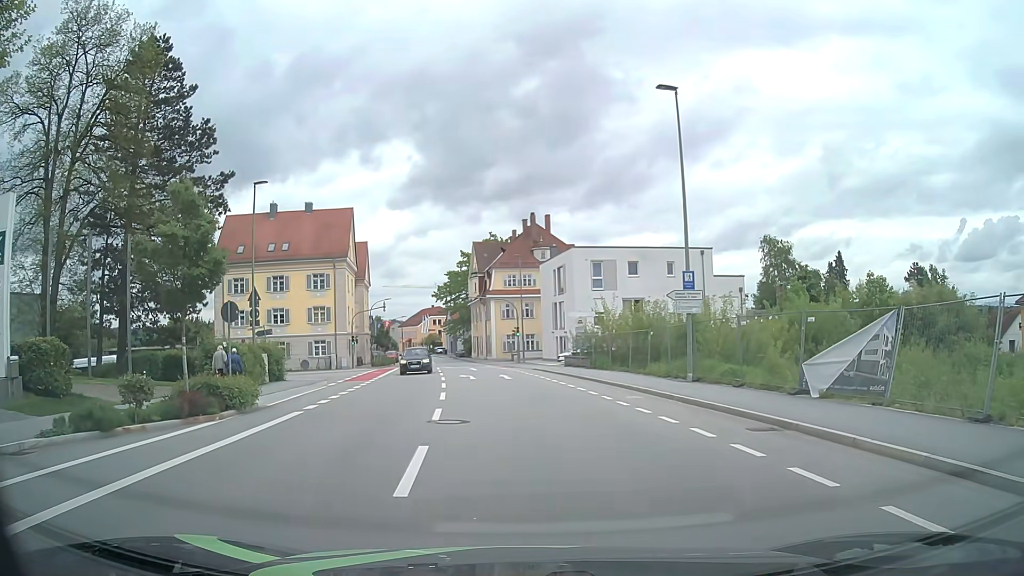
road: tertiary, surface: asphalt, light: Day
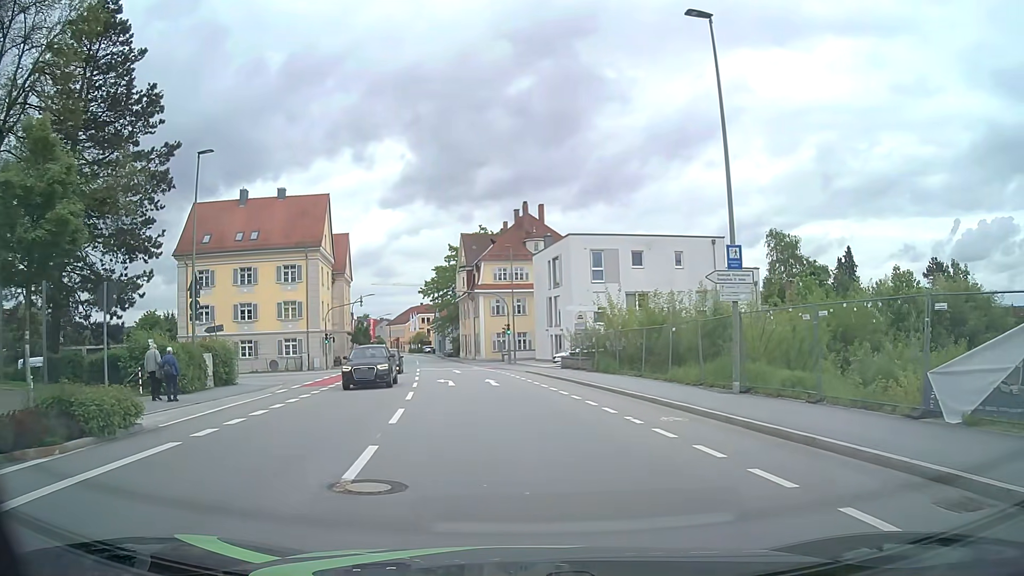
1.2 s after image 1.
(0.0, +6.1) m; +1°
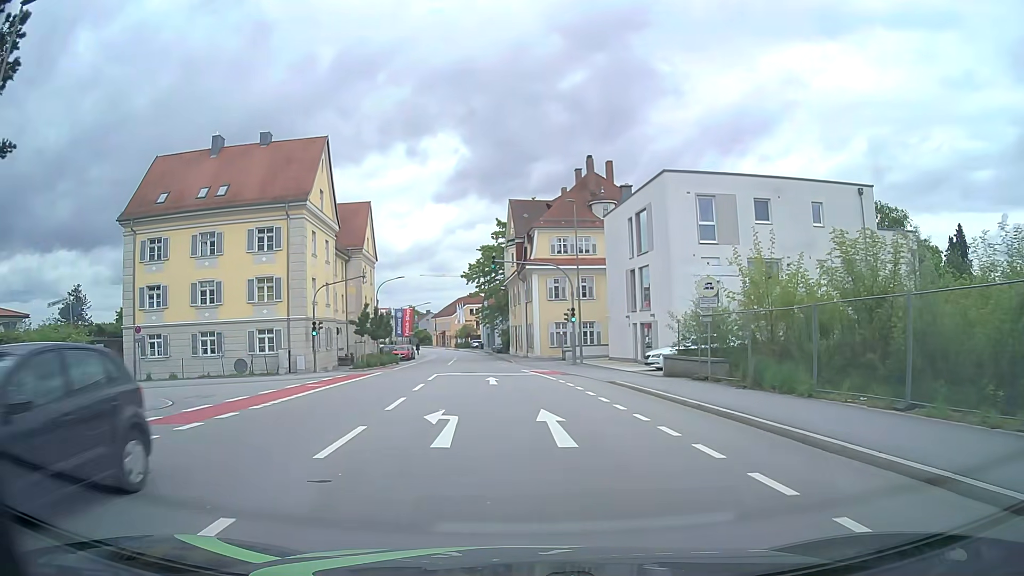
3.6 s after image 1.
(-0.9, +16.7) m; -6°
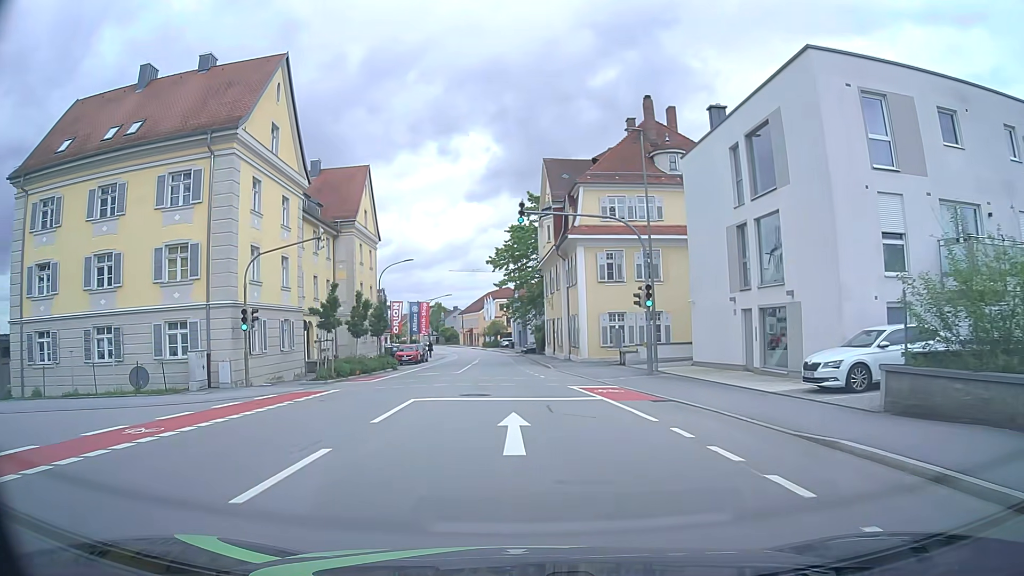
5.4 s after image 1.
(-0.3, +14.5) m; -2°
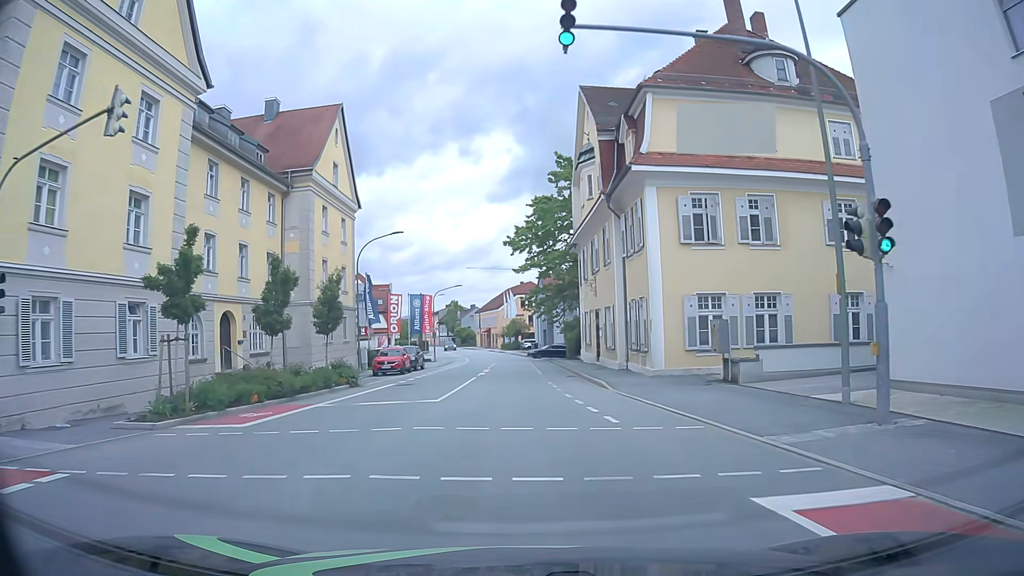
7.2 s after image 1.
(-0.4, +15.5) m; -2°
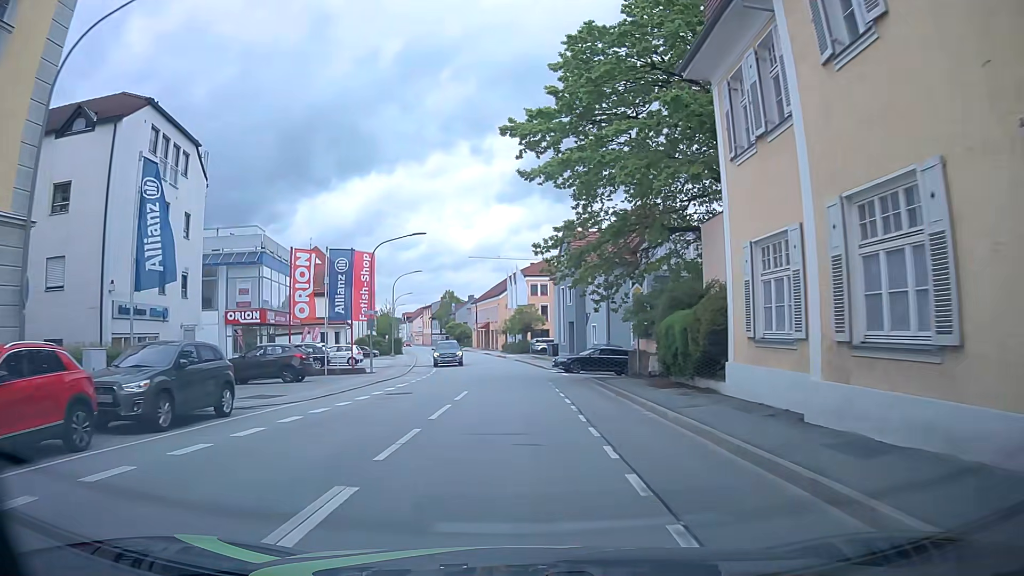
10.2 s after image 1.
(-0.2, +32.4) m; -1°
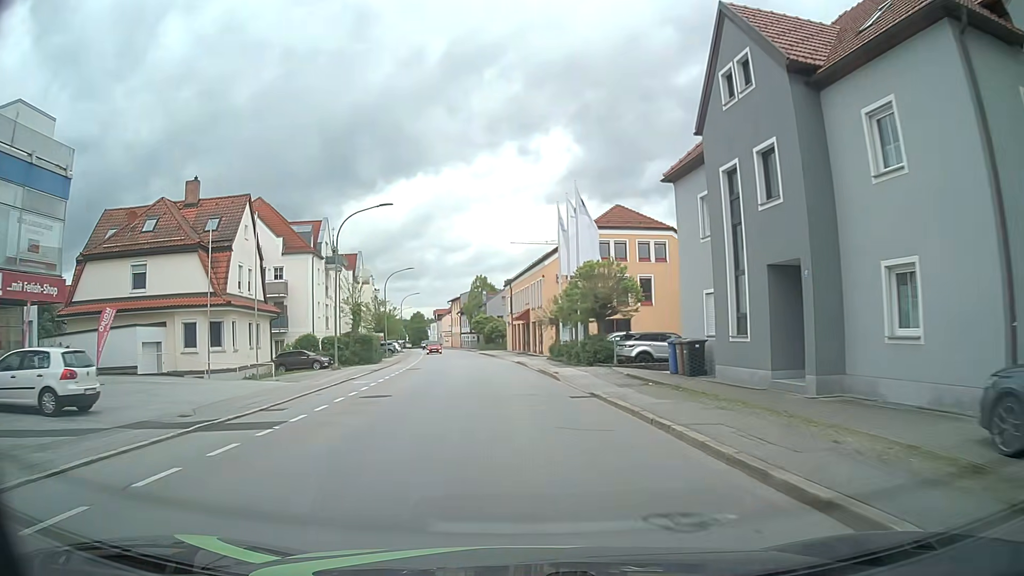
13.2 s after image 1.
(-0.2, +35.5) m; -3°
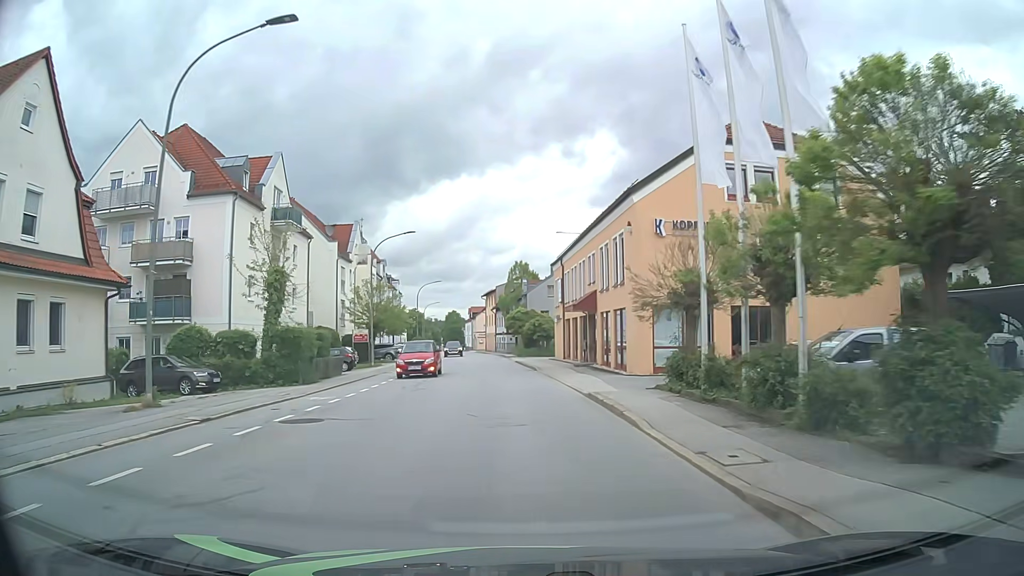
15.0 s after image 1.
(-1.0, +23.0) m; -4°
(0, +10) (0, +20) (-1, +30) (-2, +40) (-2, +50) (-3, +60) (-4, +70) (-5, +80) (-6, +90) (-8, +100) m
